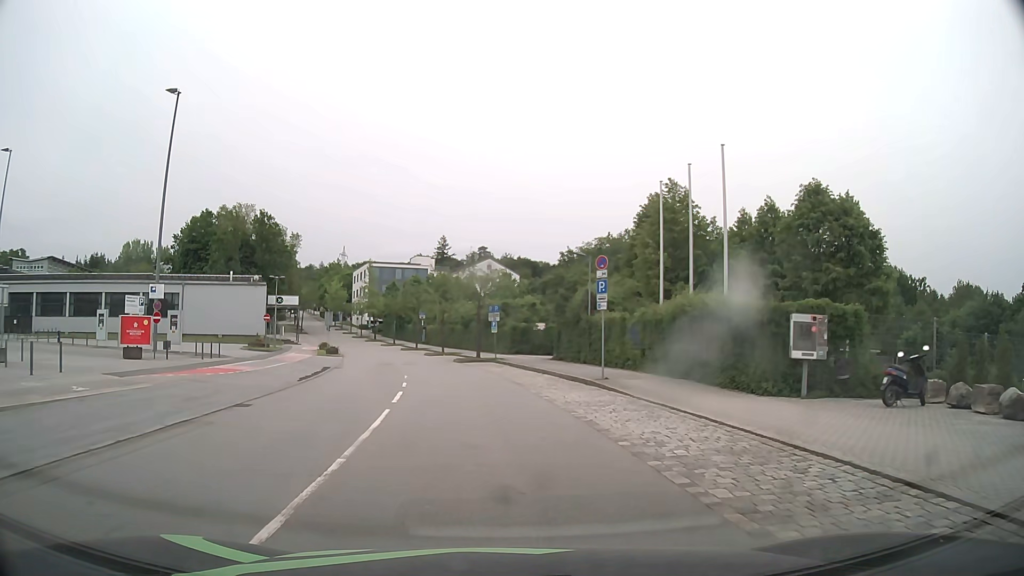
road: residential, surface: asphalt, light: Day
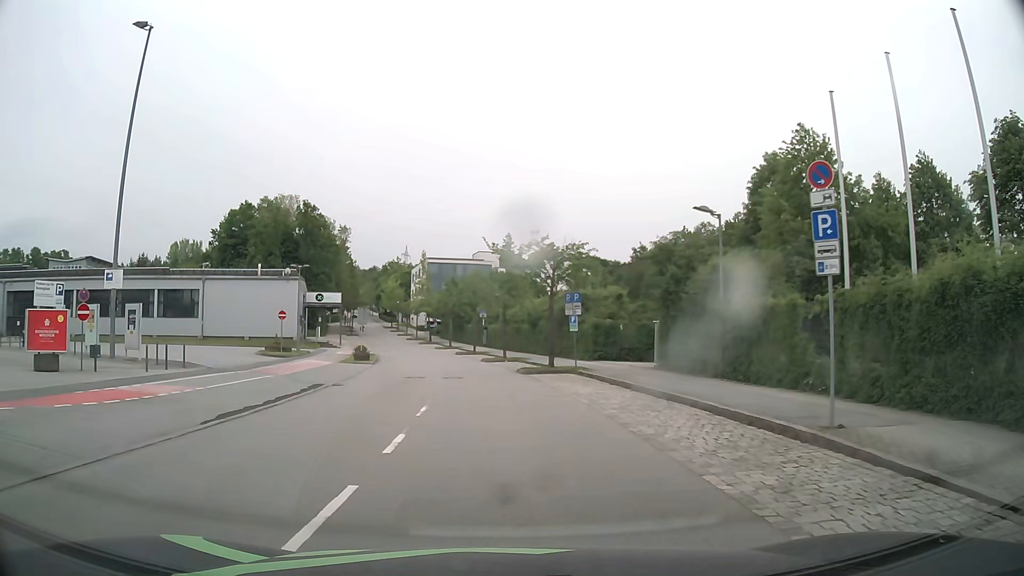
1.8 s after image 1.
(-0.5, +11.0) m; -6°
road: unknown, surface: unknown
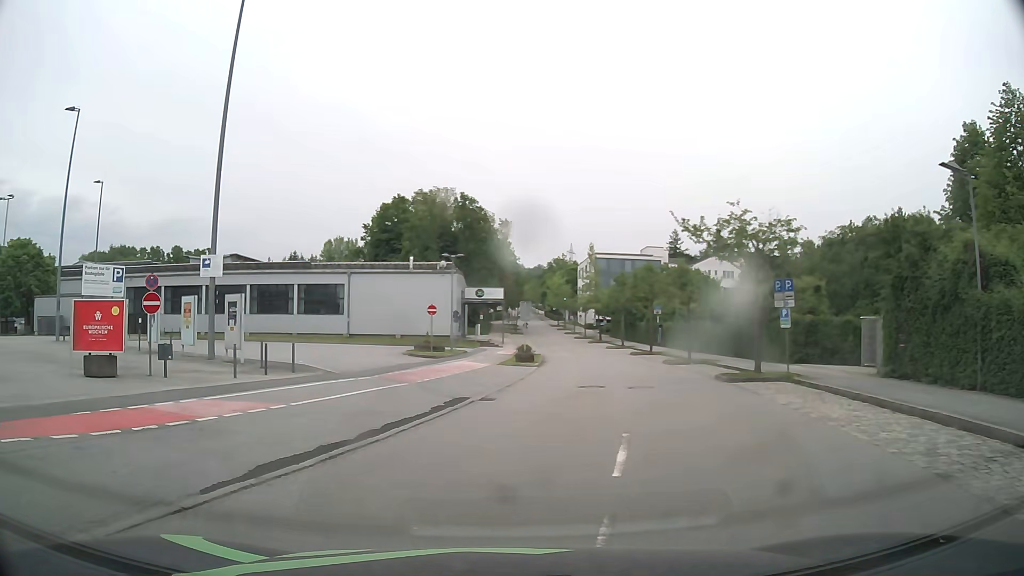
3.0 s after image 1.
(-0.6, +5.5) m; -15°
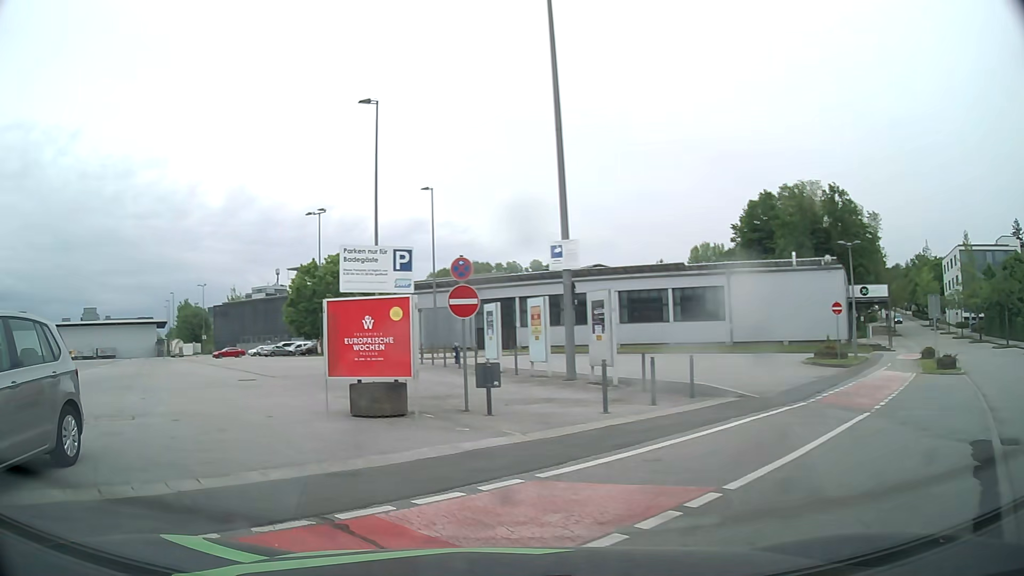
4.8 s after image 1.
(-1.5, +6.5) m; -28°
